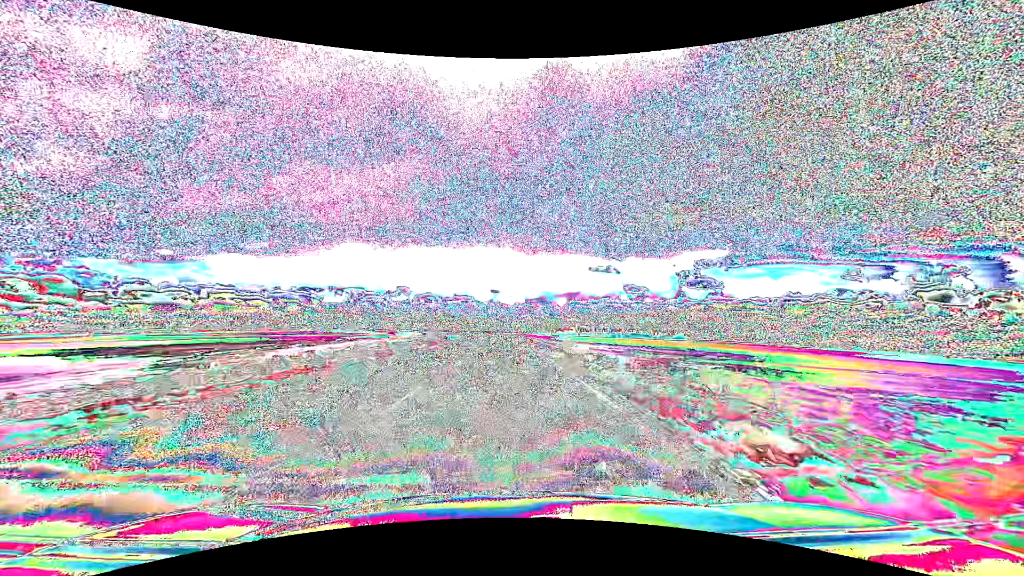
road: primary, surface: asphalt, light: Day
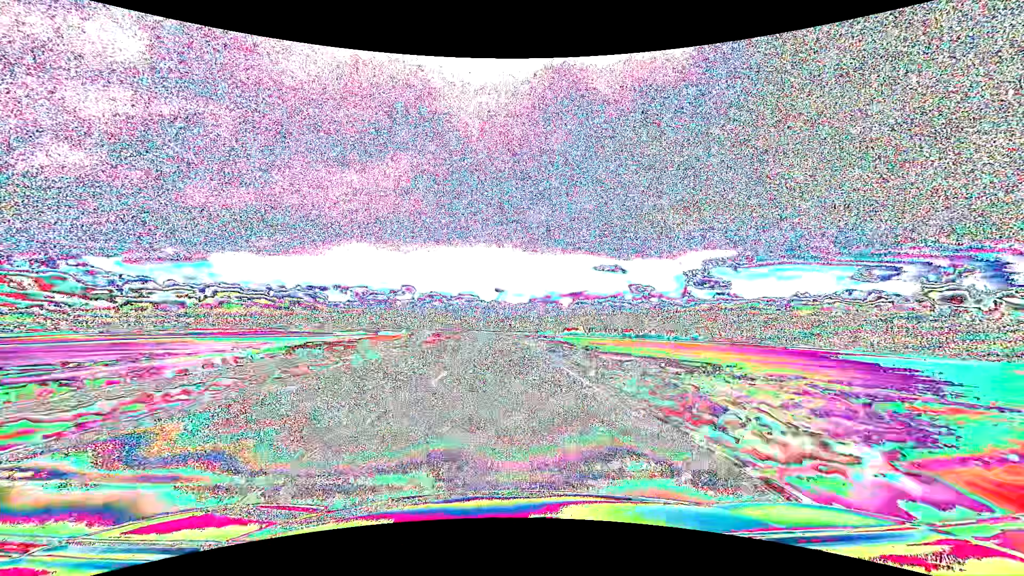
(-0.1, +31.7) m; -1°
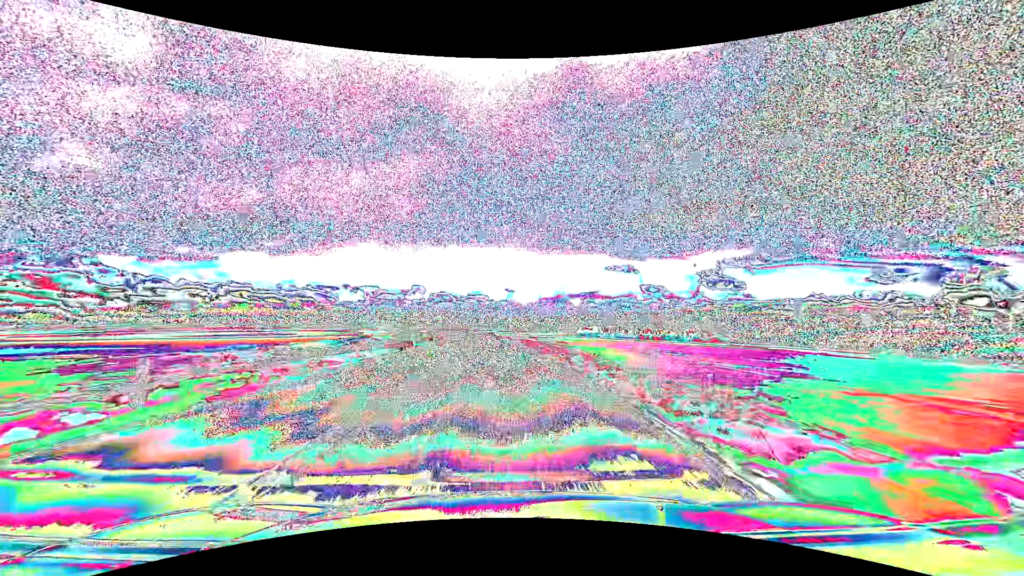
(-0.2, +31.7) m; -1°
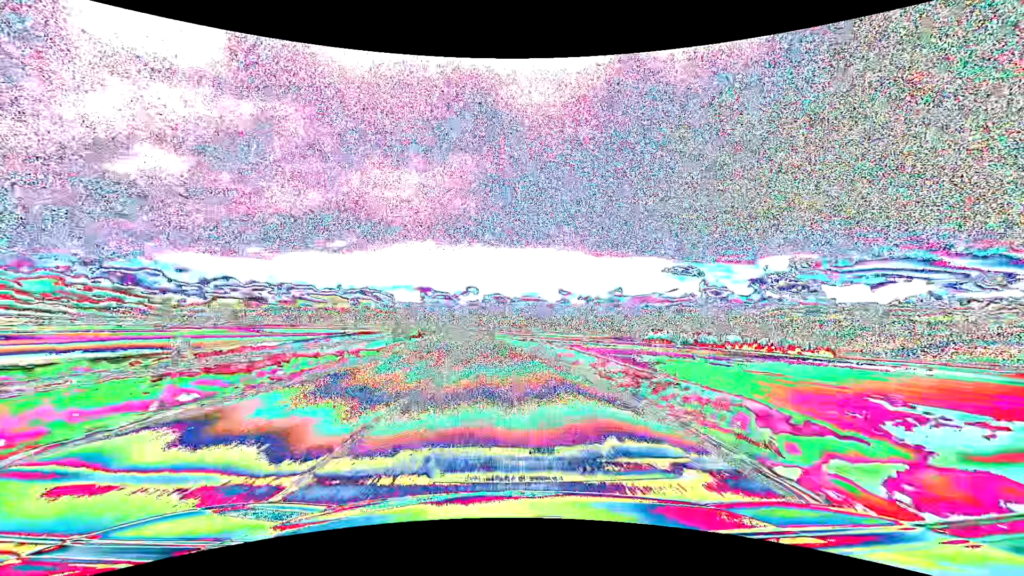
(-3.9, +79.1) m; -6°
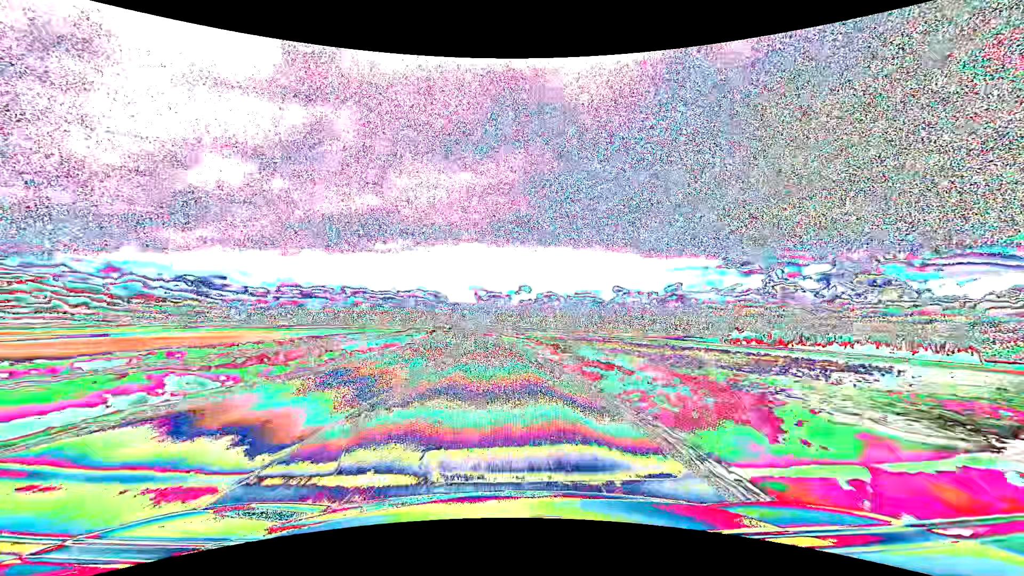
(-3.2, +63.2) m; -6°
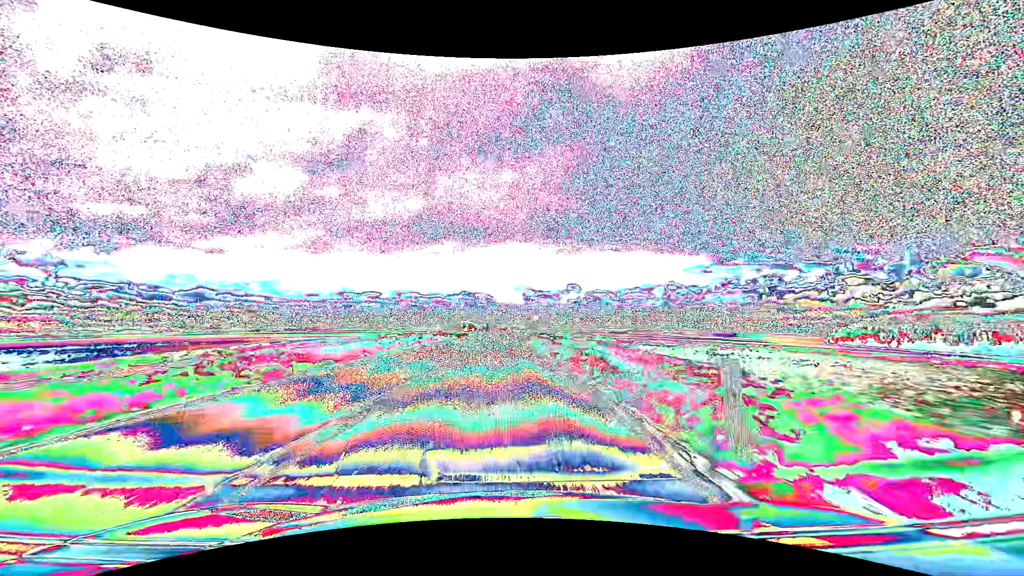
(-3.2, +63.2) m; -6°
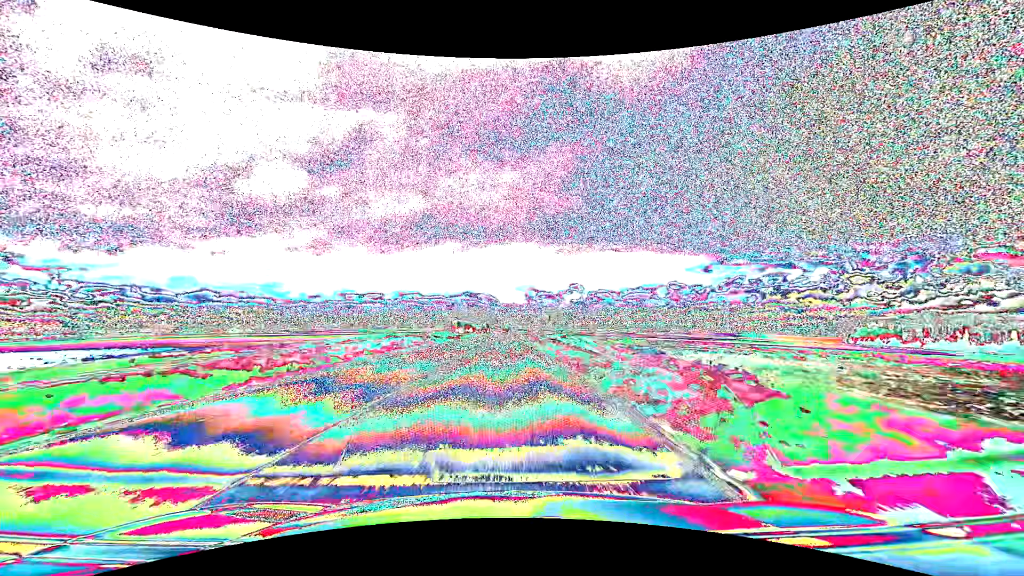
(-0.1, +15.8) m; -1°
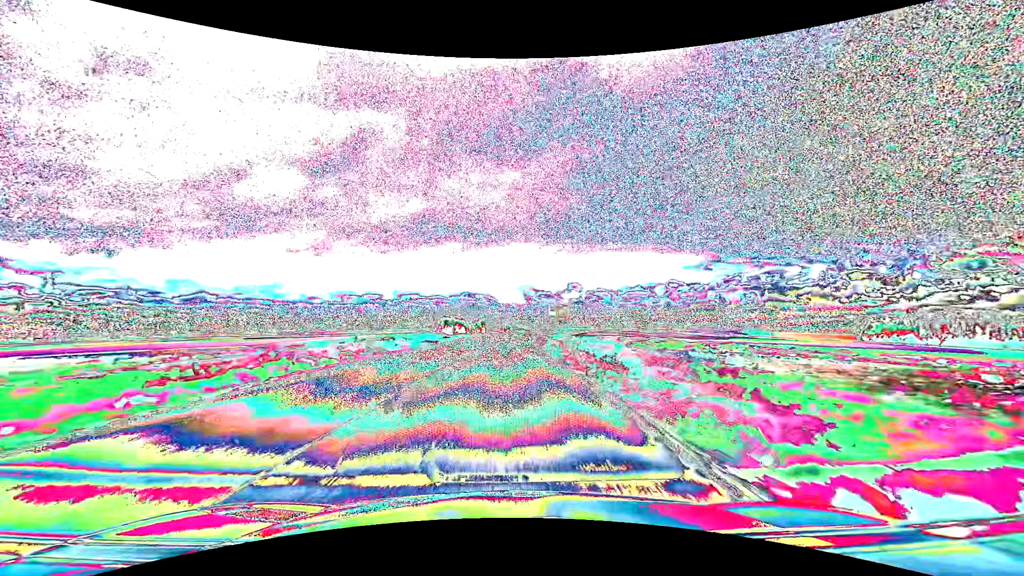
(0.0, +15.8) m; 0°
(0, +10) (0, +20) (0, +30) (0, +40) (+1, +50) (+1, +60) (+2, +70) (+2, +80) (+3, +90) (+4, +100) m
